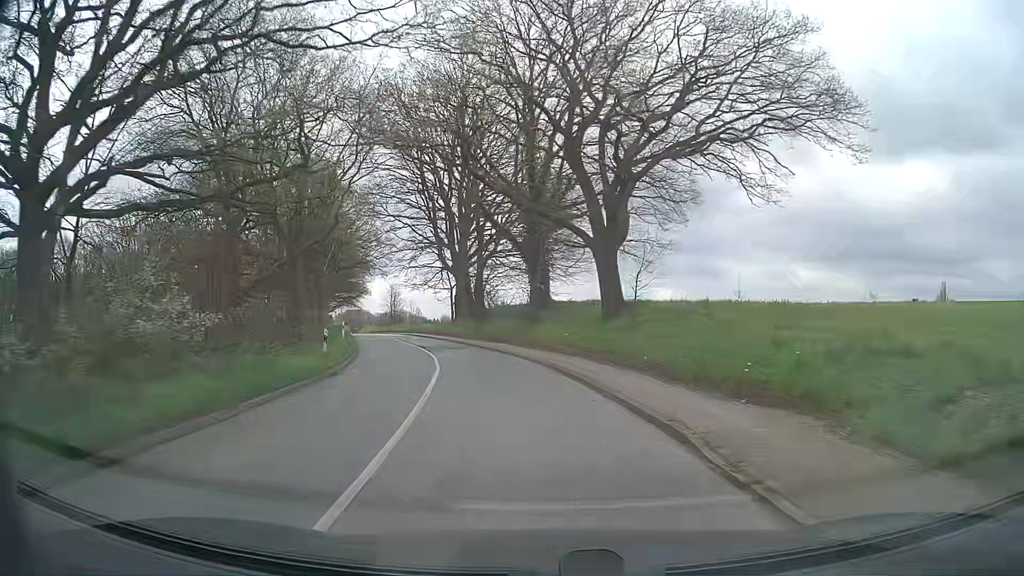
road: tertiary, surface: asphalt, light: Day
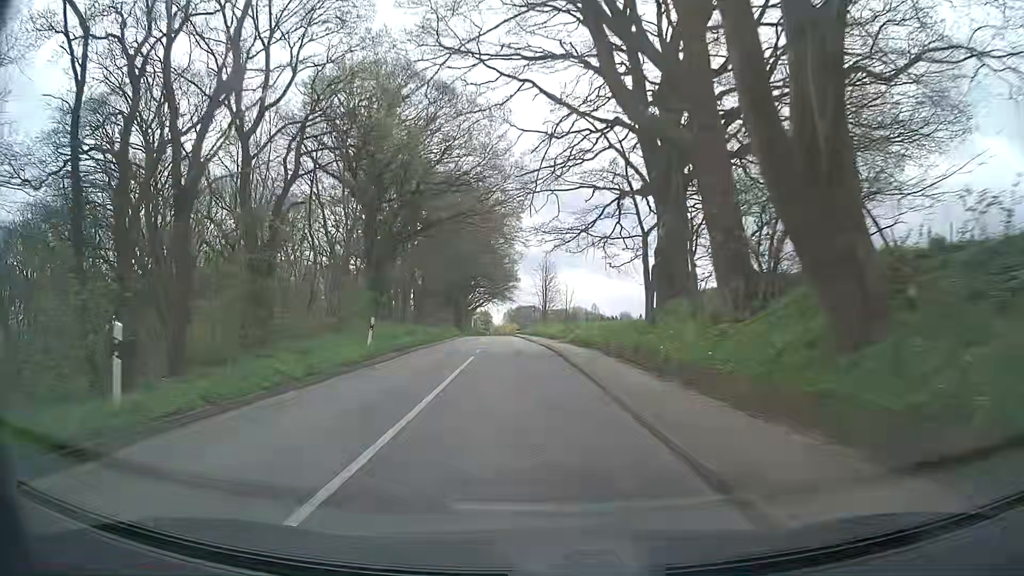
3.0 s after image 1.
(-4.8, +37.1) m; -16°
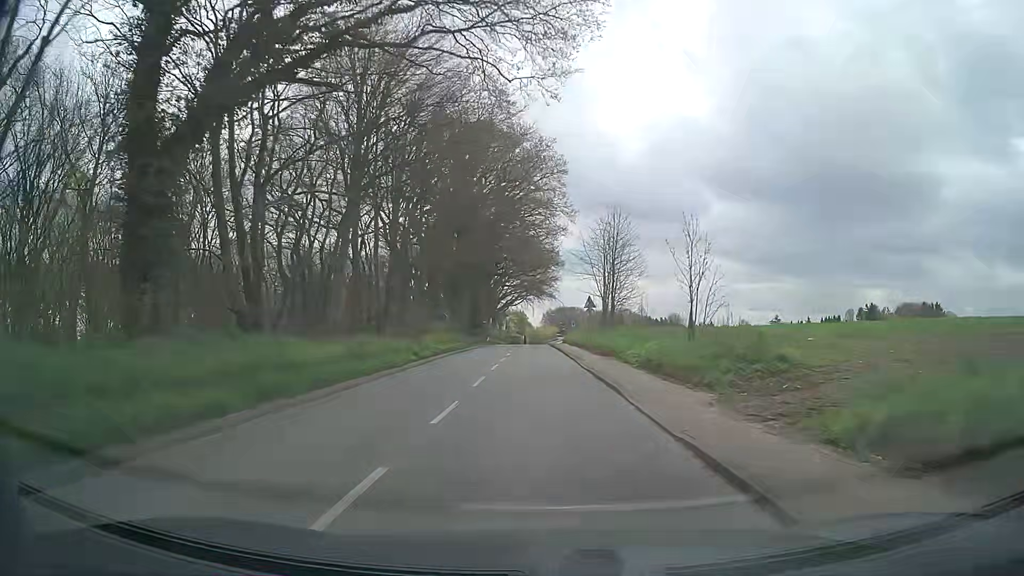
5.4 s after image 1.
(-0.7, +30.3) m; -2°
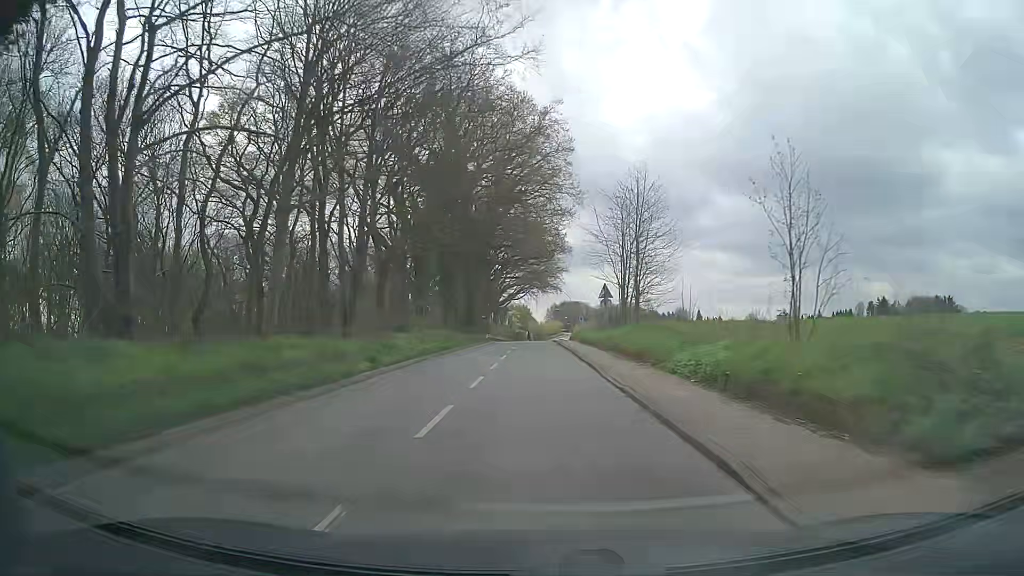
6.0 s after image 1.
(0.0, +7.7) m; -1°
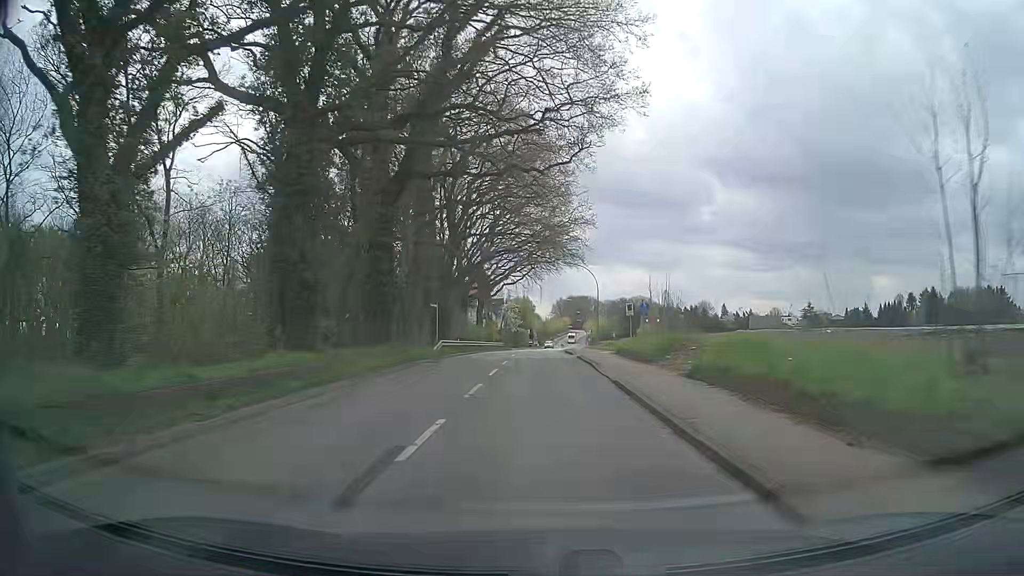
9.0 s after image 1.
(-0.1, +38.5) m; 0°
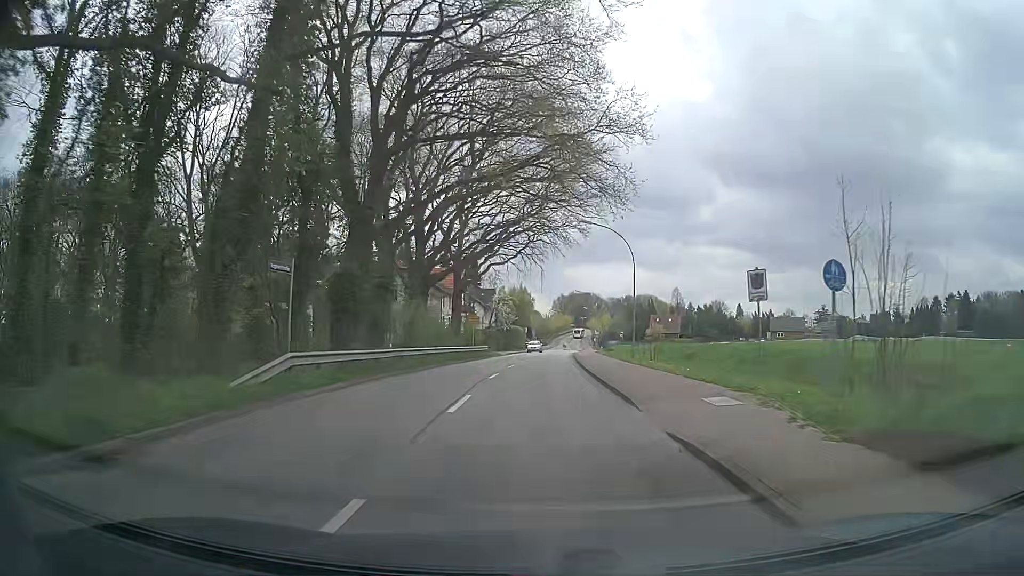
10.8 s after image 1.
(+0.1, +23.1) m; 0°
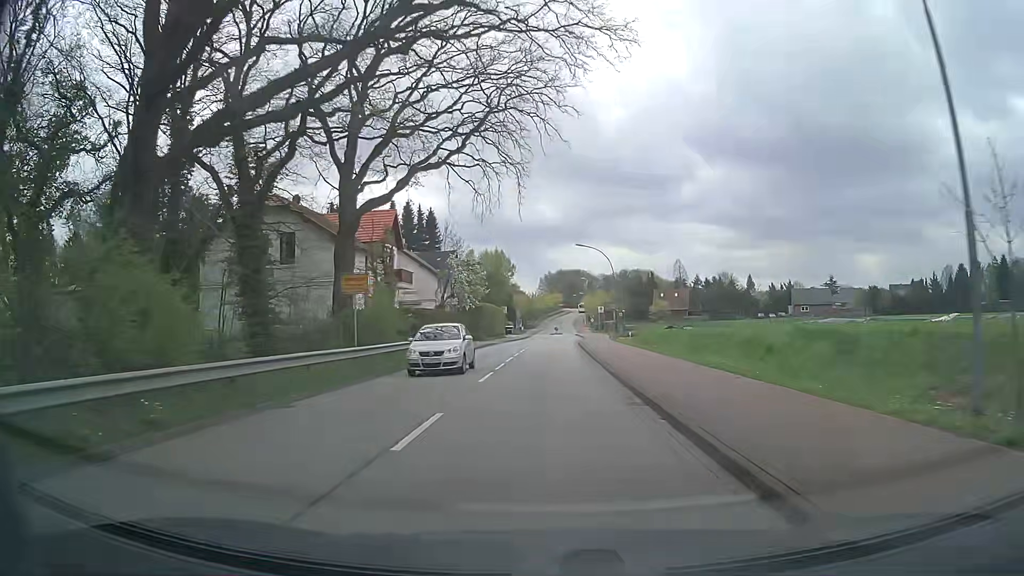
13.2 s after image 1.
(+0.4, +31.1) m; +1°
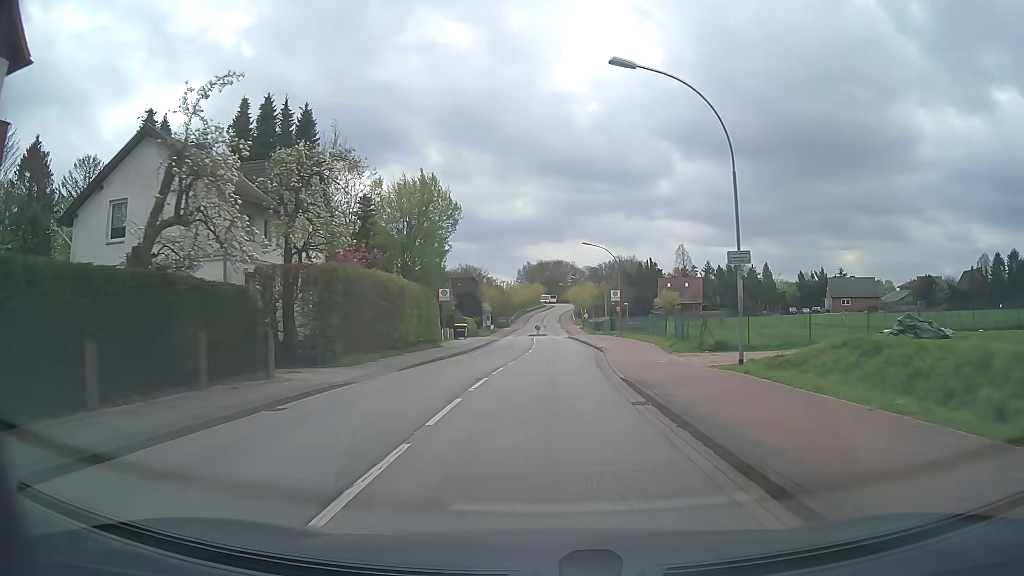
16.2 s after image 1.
(+0.5, +38.9) m; +2°
(0, +10) (0, +20) (0, +30) (+1, +40) (+1, +50) (+1, +60) (+1, +70) (+1, +80) (+2, +90) (+2, +100) m
